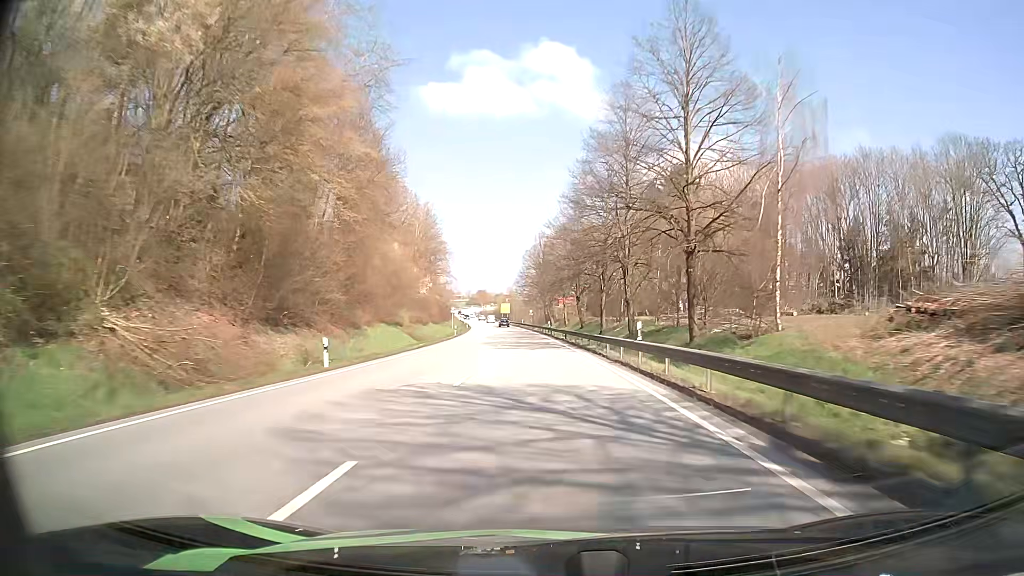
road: primary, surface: asphalt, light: Day
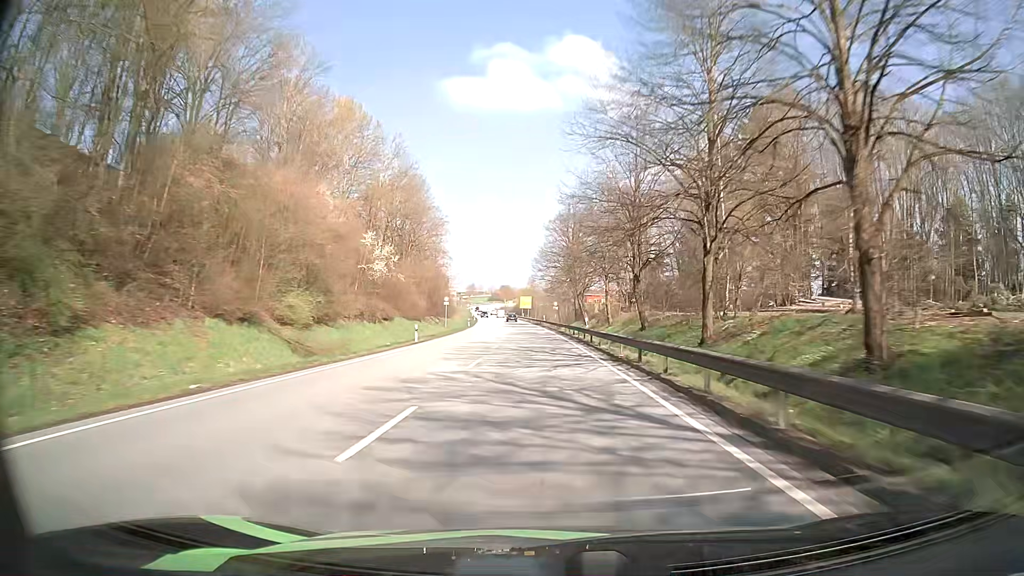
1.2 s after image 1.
(-0.6, +32.3) m; -2°
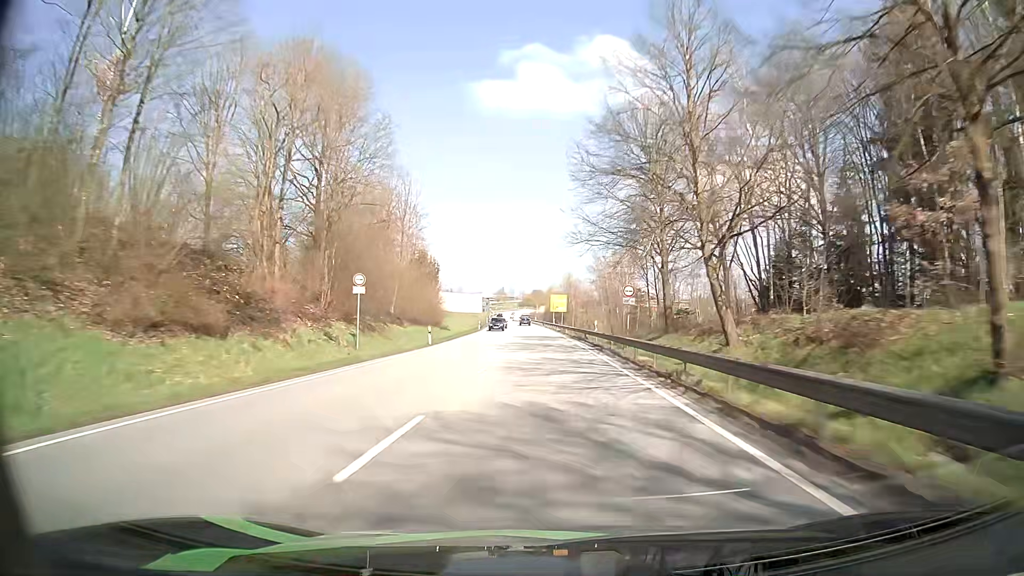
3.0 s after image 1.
(-1.2, +48.9) m; -3°
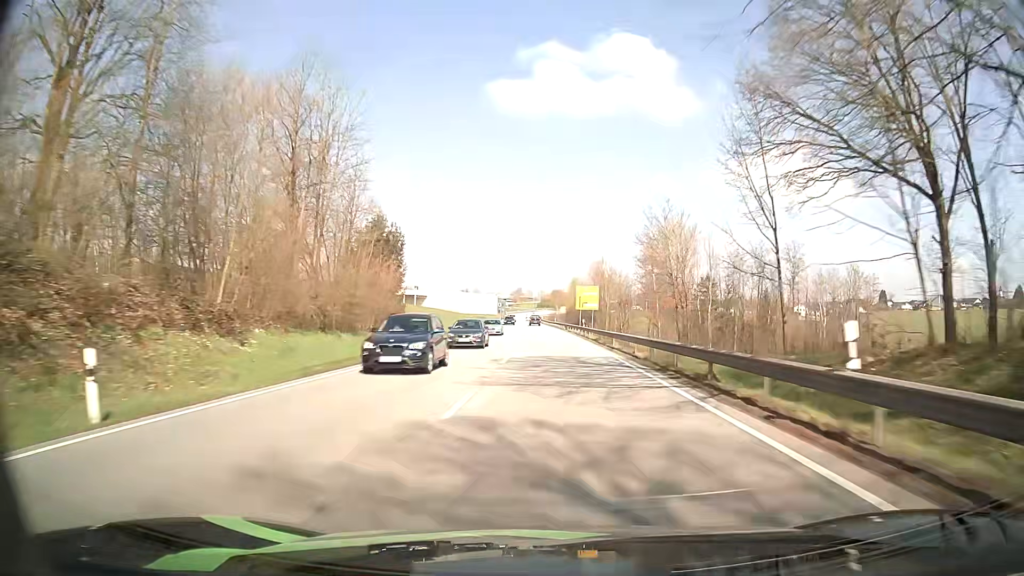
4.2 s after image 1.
(-0.5, +32.7) m; -1°
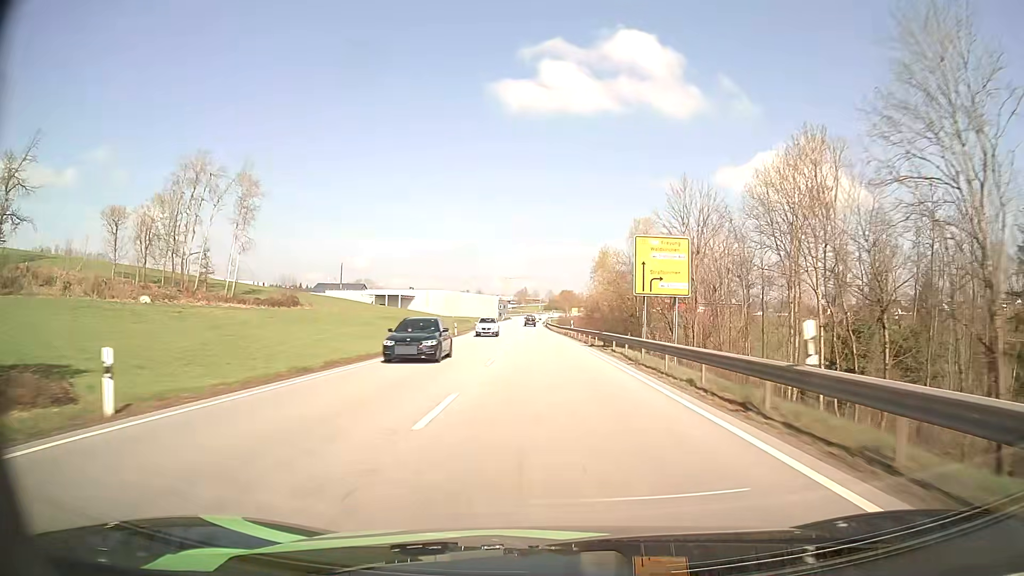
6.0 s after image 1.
(-0.5, +49.0) m; -1°
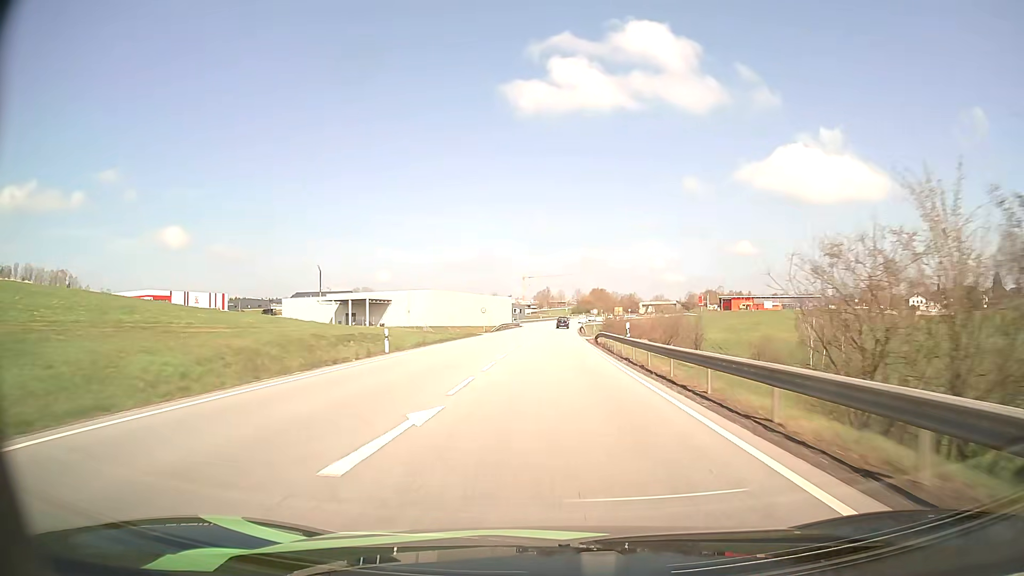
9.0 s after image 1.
(-1.8, +80.9) m; -2°
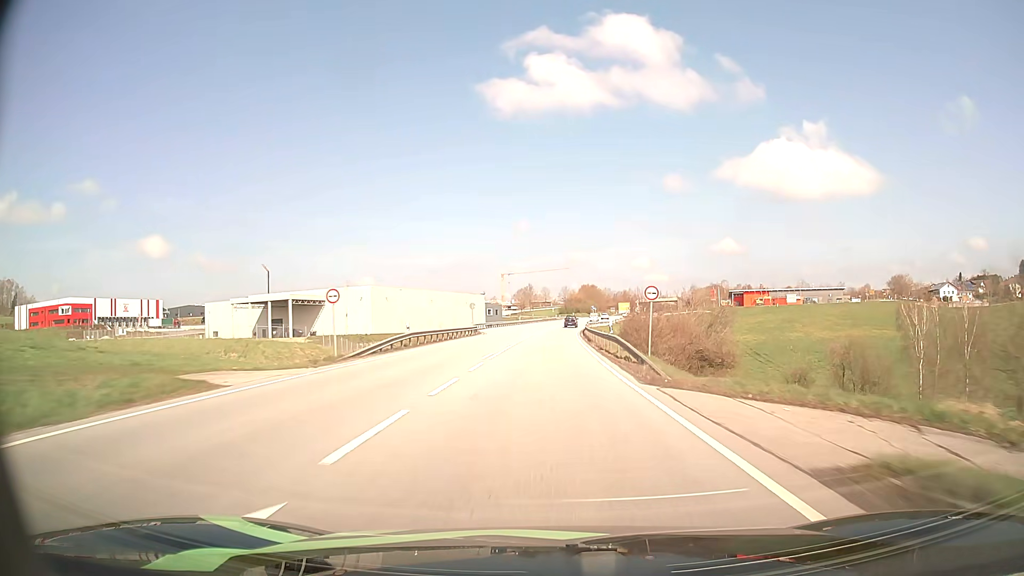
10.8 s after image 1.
(+0.4, +48.1) m; +1°
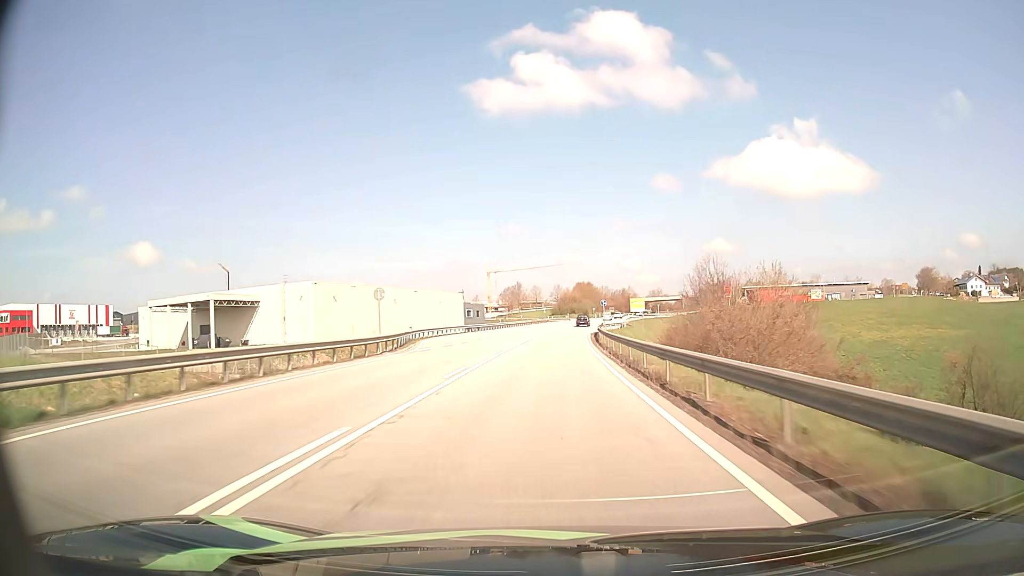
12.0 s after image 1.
(+0.2, +32.3) m; +1°
(0, +10) (0, +20) (0, +30) (+1, +40) (+1, +50) (+2, +60) (+2, +70) (+3, +80) (+4, +90) (+5, +100) m
